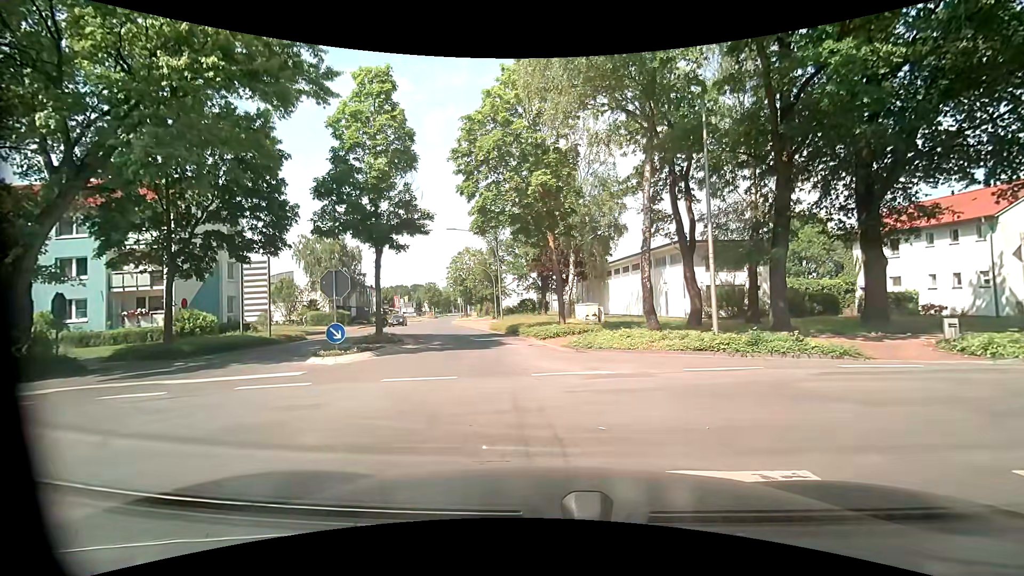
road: unclassified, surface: asphalt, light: Day
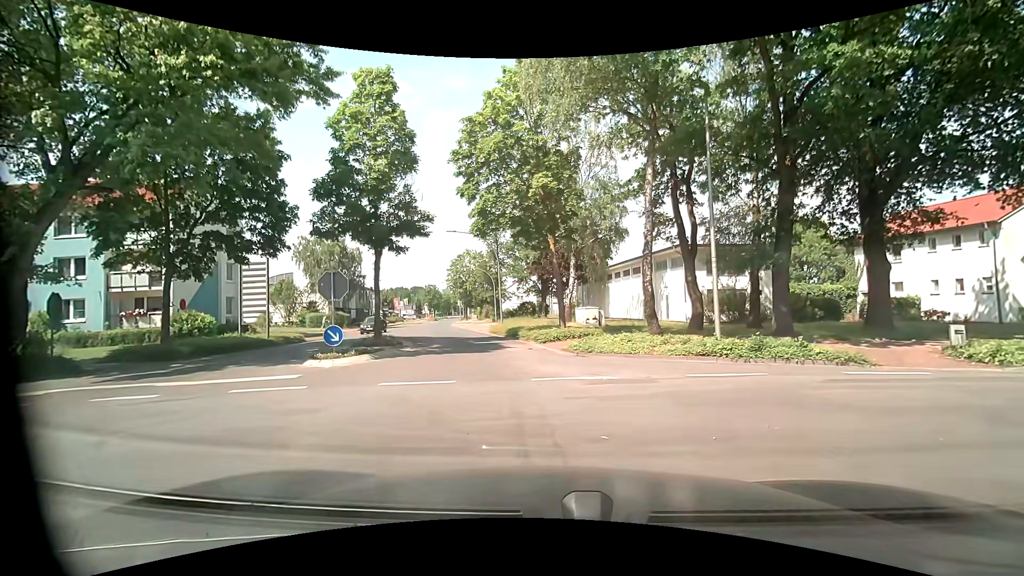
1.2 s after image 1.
(0.0, +0.2) m; 0°
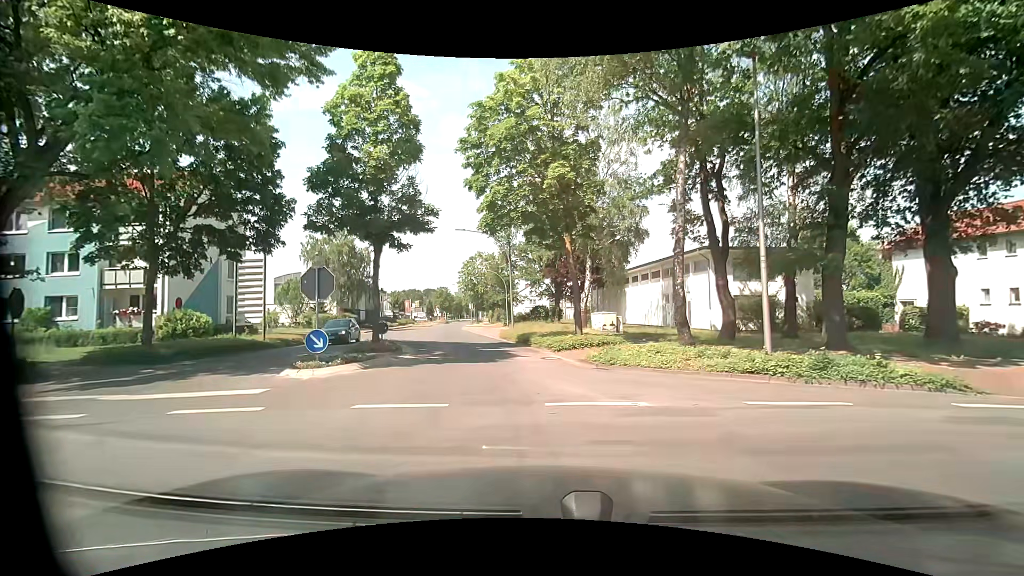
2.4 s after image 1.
(0.0, +2.4) m; -1°
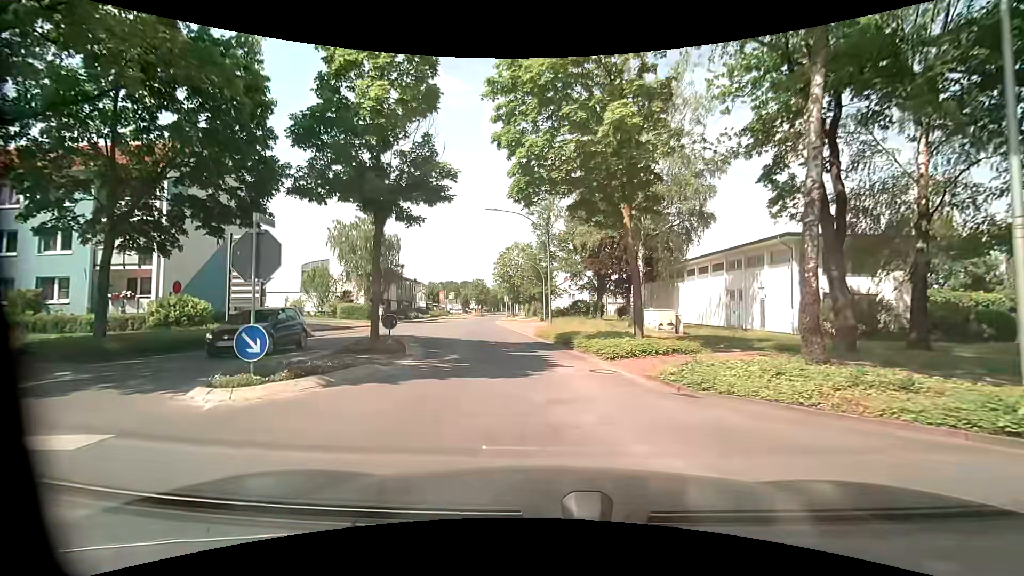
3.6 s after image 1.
(-0.1, +5.2) m; -2°
(-1, +10) (-2, +20) (-4, +30) (-6, +40) (-7, +49) (-9, +59) (-10, +69) (-11, +79) (-12, +89) (-12, +99) m
